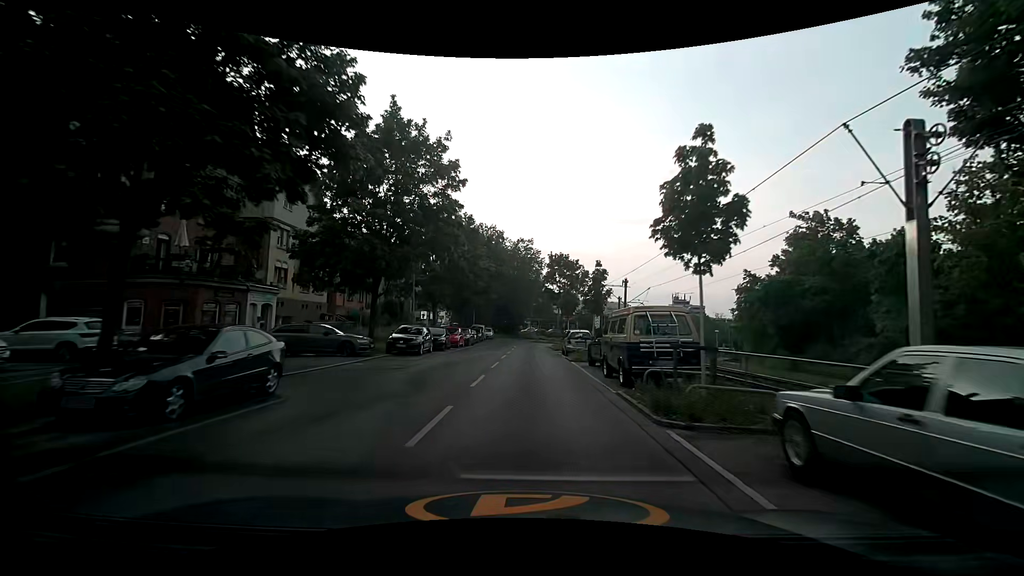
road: secondary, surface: asphalt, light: Day
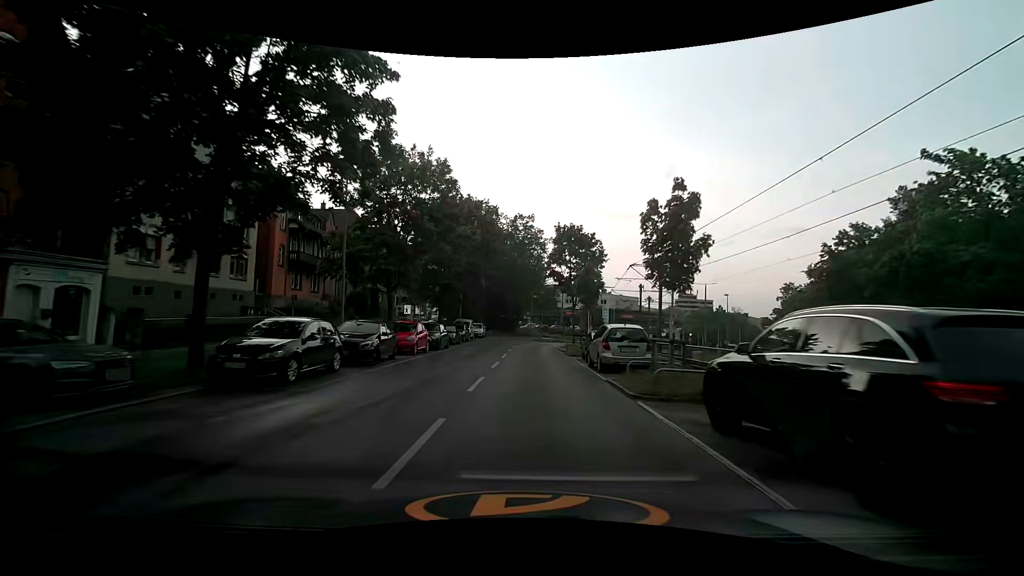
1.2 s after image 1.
(+0.1, +13.8) m; 0°
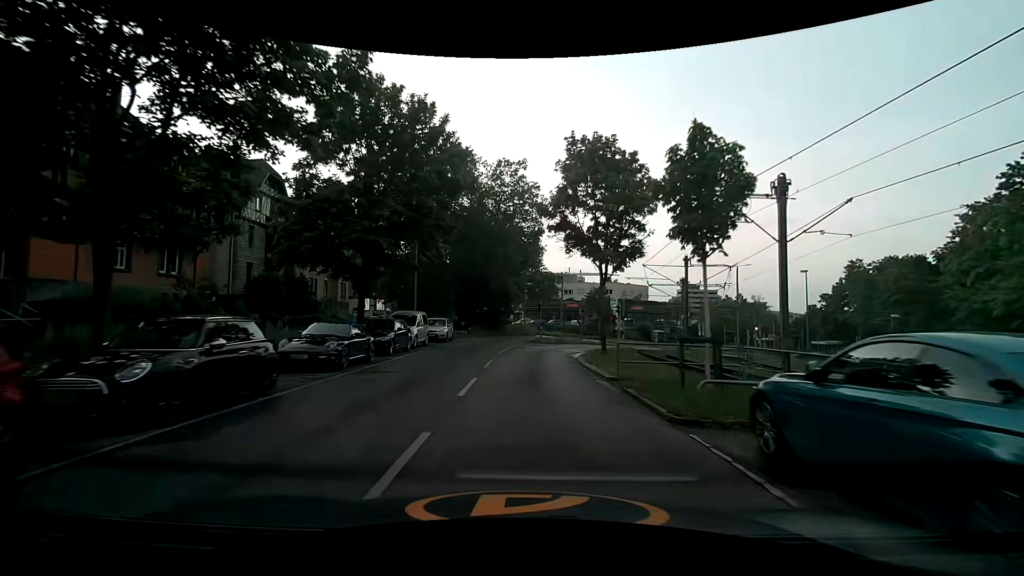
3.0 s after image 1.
(+0.2, +19.3) m; +1°
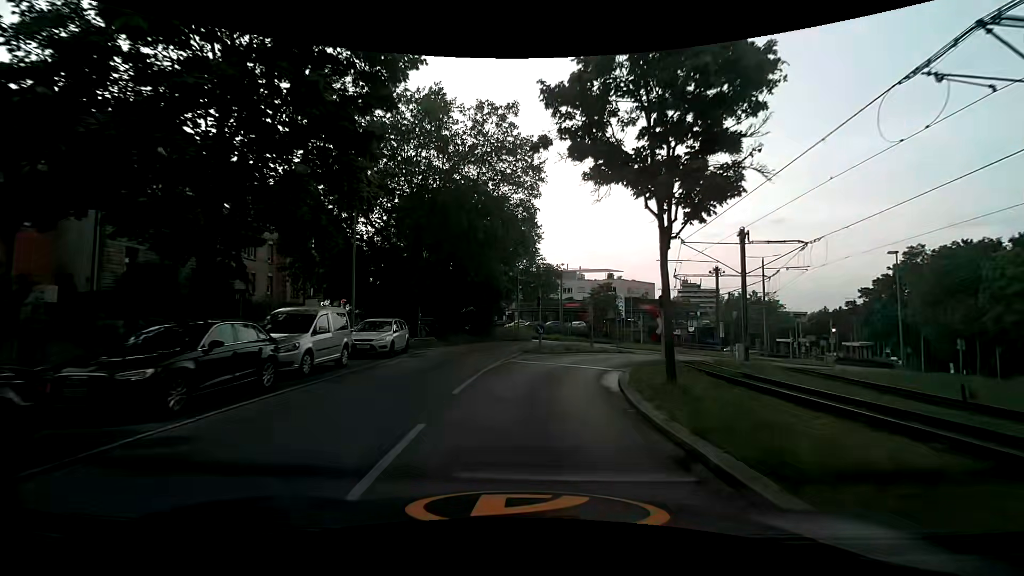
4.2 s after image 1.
(+0.2, +11.4) m; +2°
